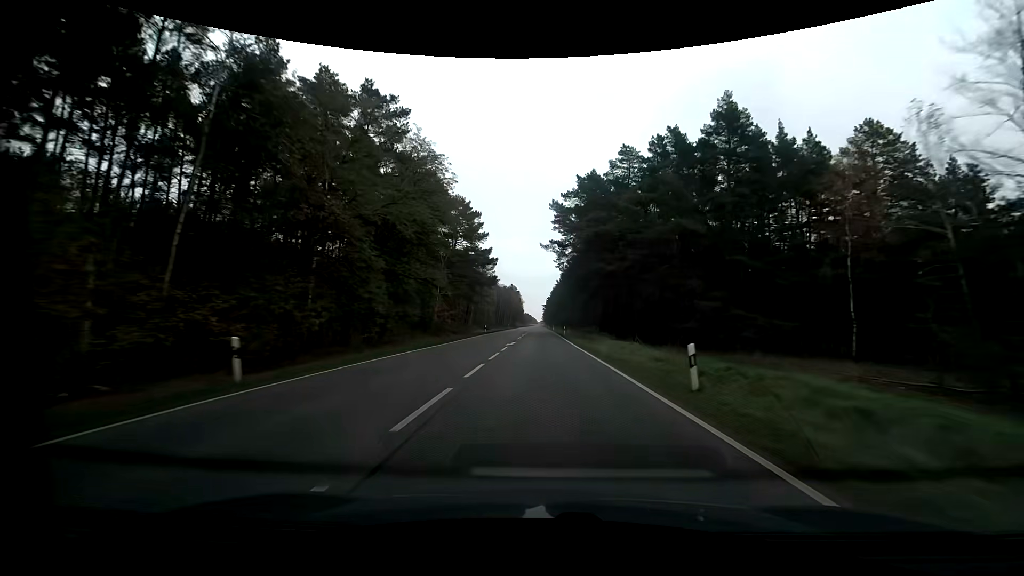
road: primary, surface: asphalt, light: Day
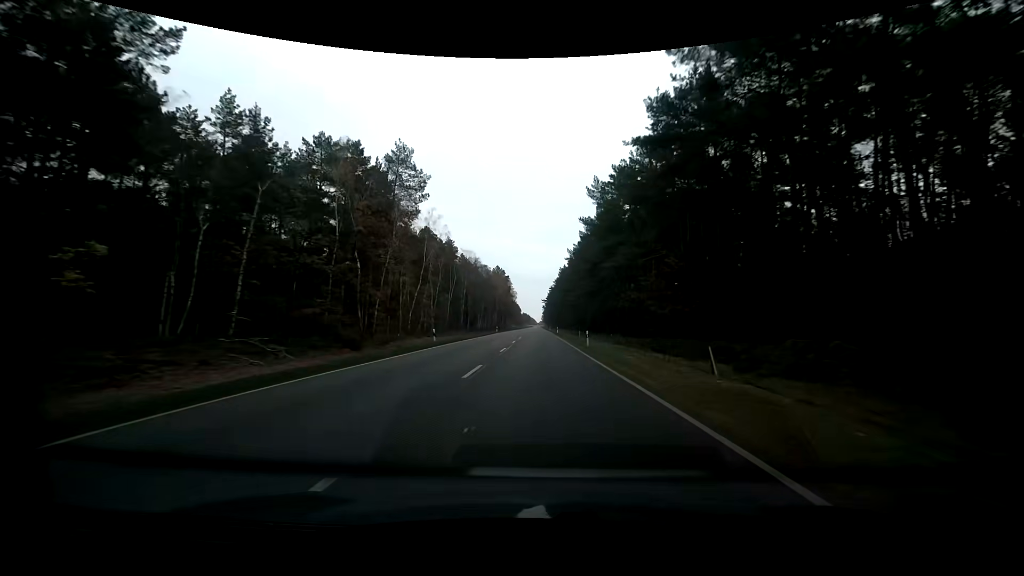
(+0.2, +78.9) m; 0°
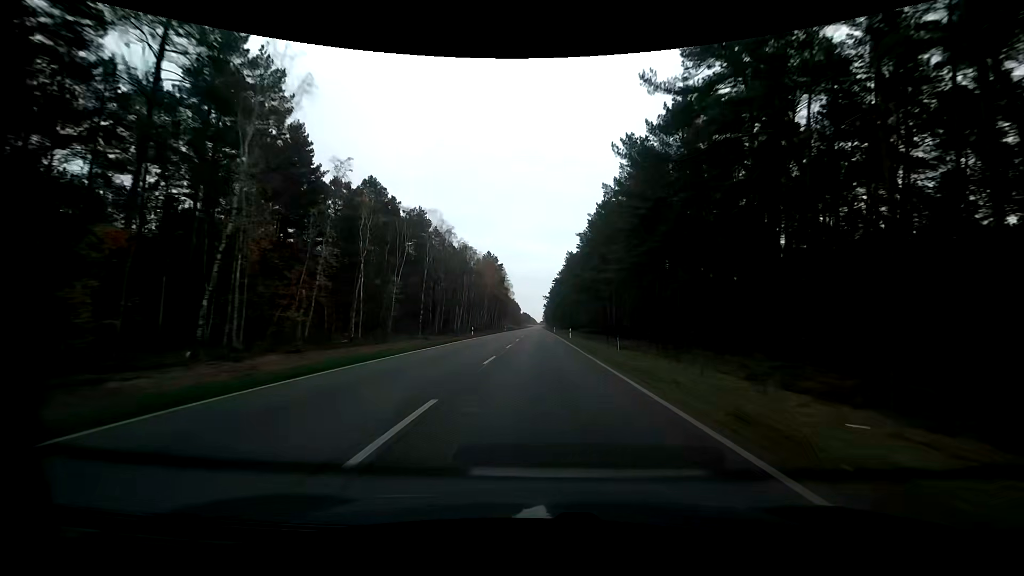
(-0.1, +31.6) m; 0°
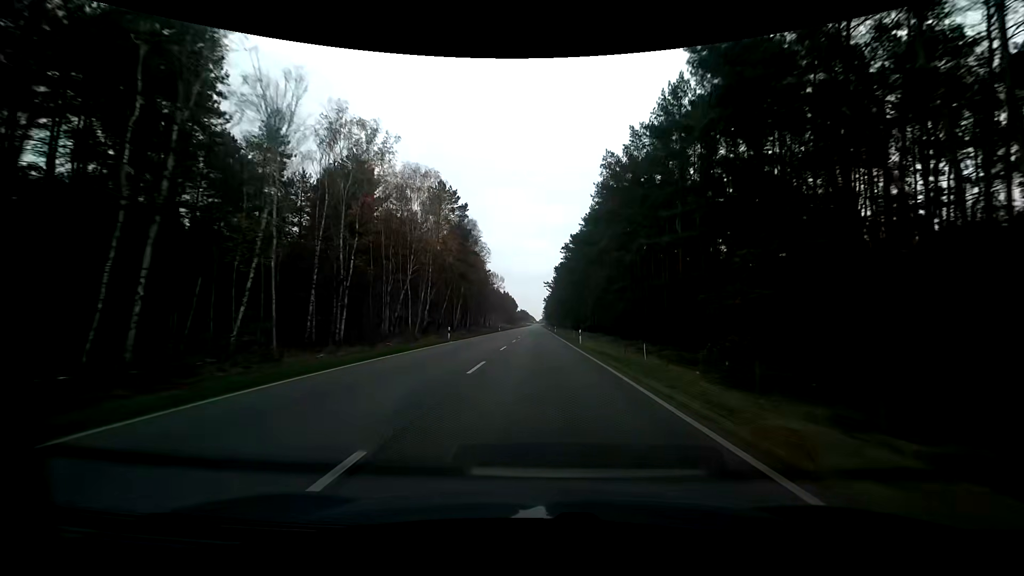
(0.0, +63.3) m; 0°
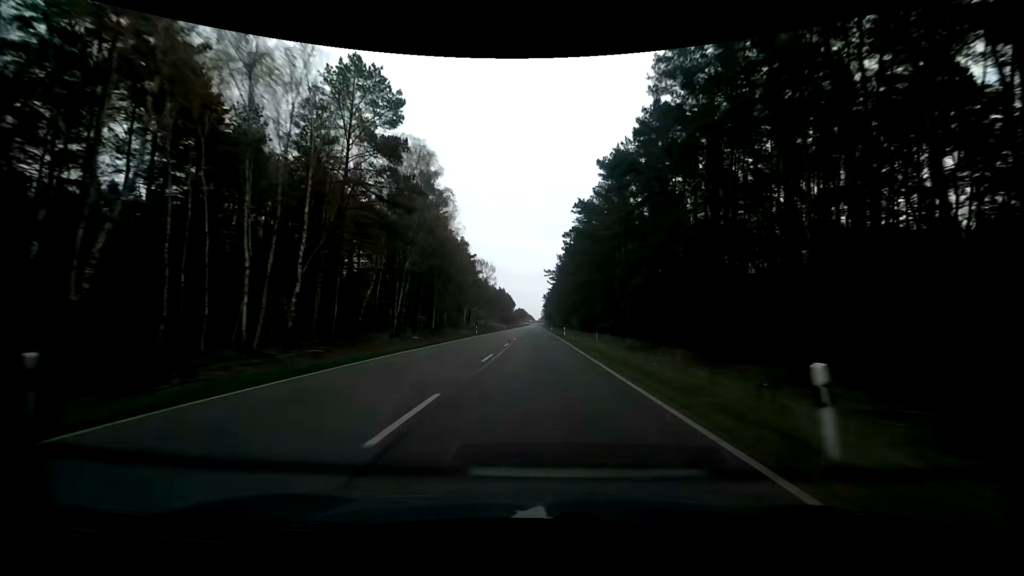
(+0.1, +31.8) m; 0°
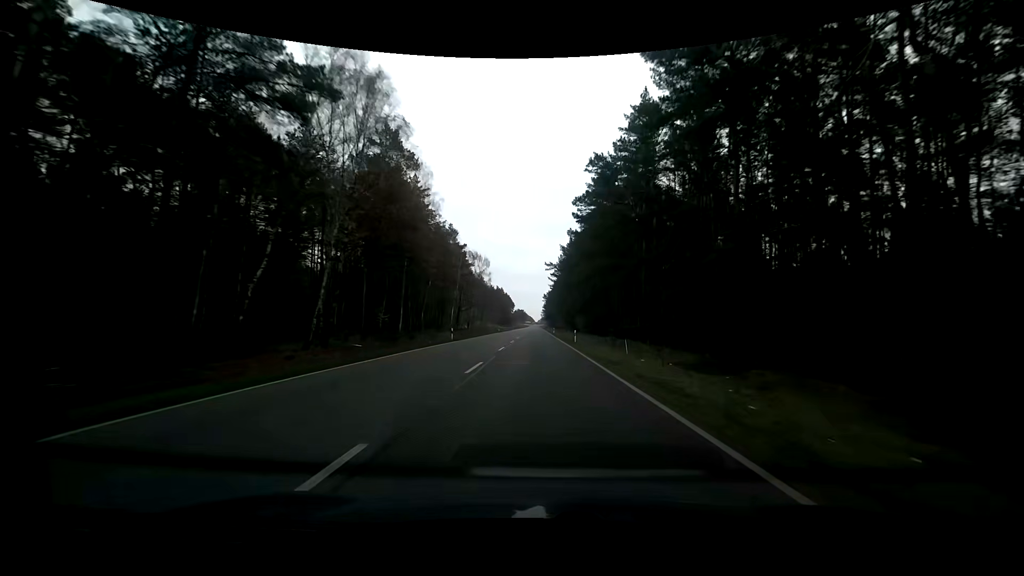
(-0.1, +15.9) m; 0°
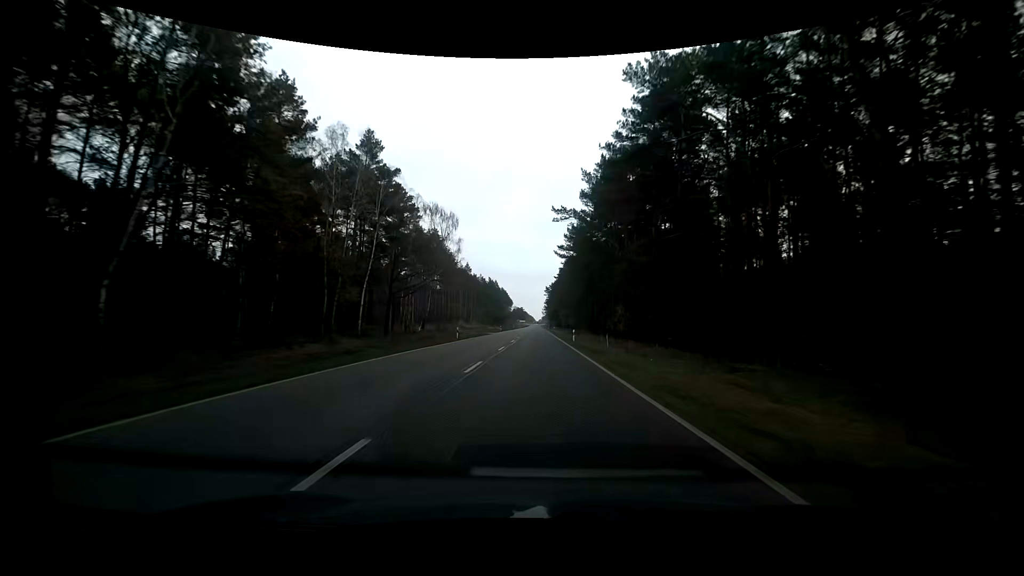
(0.0, +47.7) m; 0°
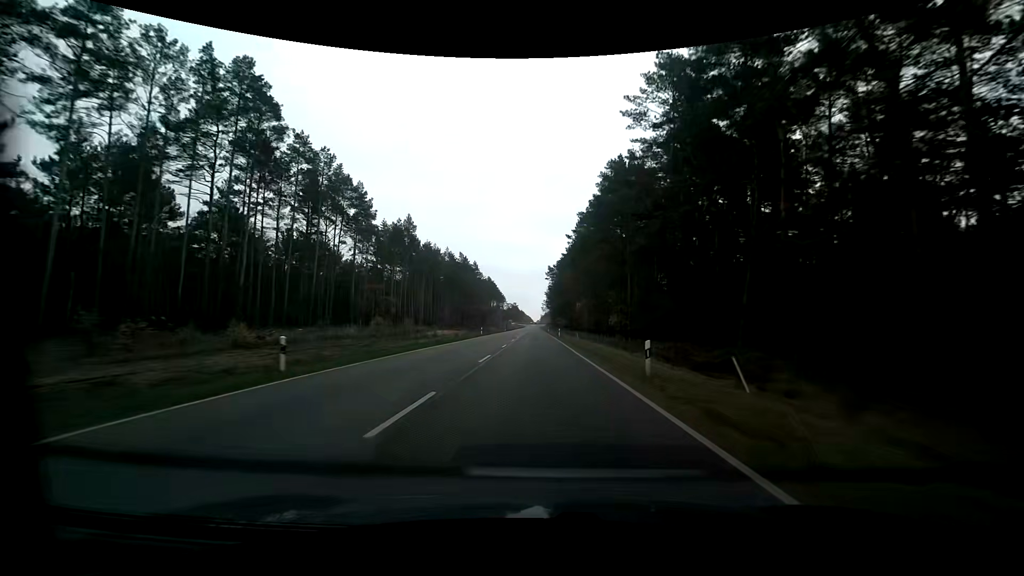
(-0.1, +79.7) m; 0°
(0, +10) (0, +20) (0, +30) (0, +40) (0, +50) (0, +60) (0, +70) (0, +80) (0, +90) (0, +100) m
